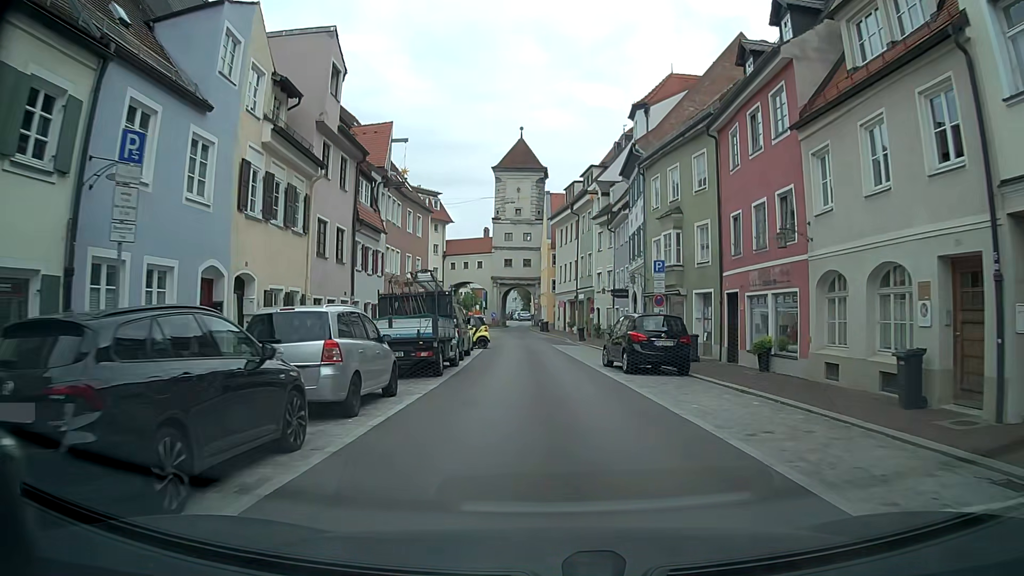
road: residential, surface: asphalt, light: Day
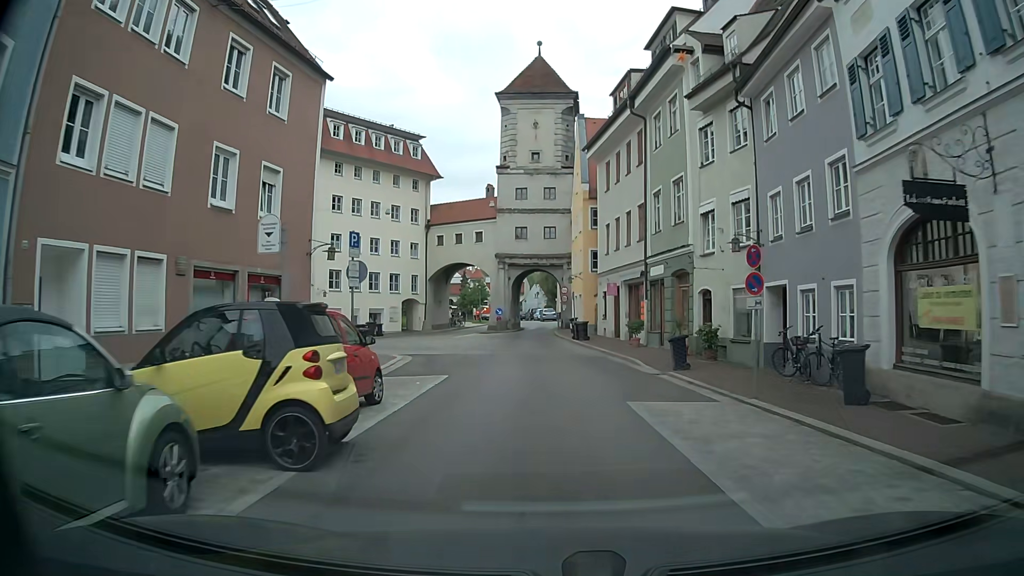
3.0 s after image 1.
(-0.9, +26.8) m; -3°
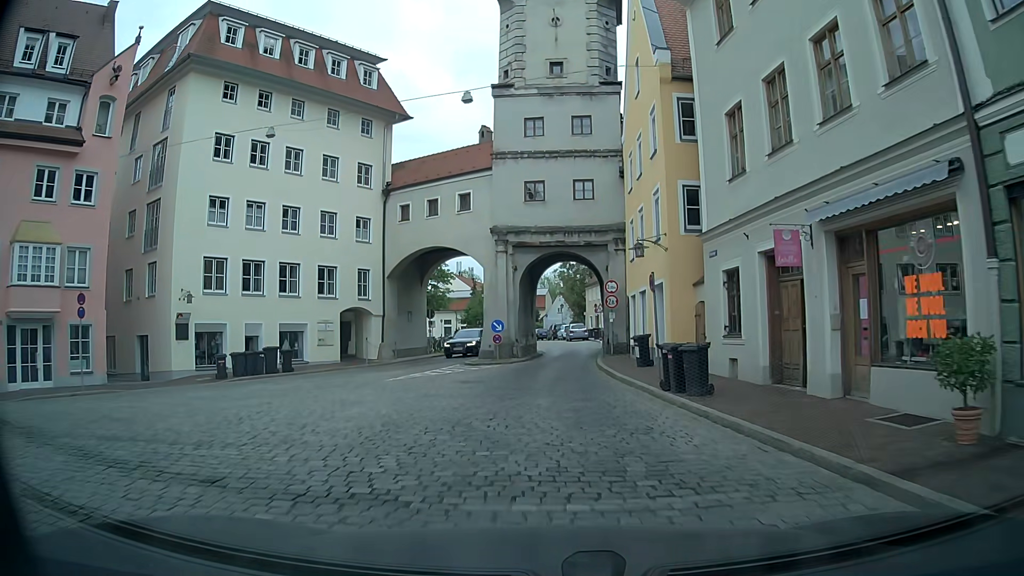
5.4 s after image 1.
(-0.1, +21.4) m; +1°
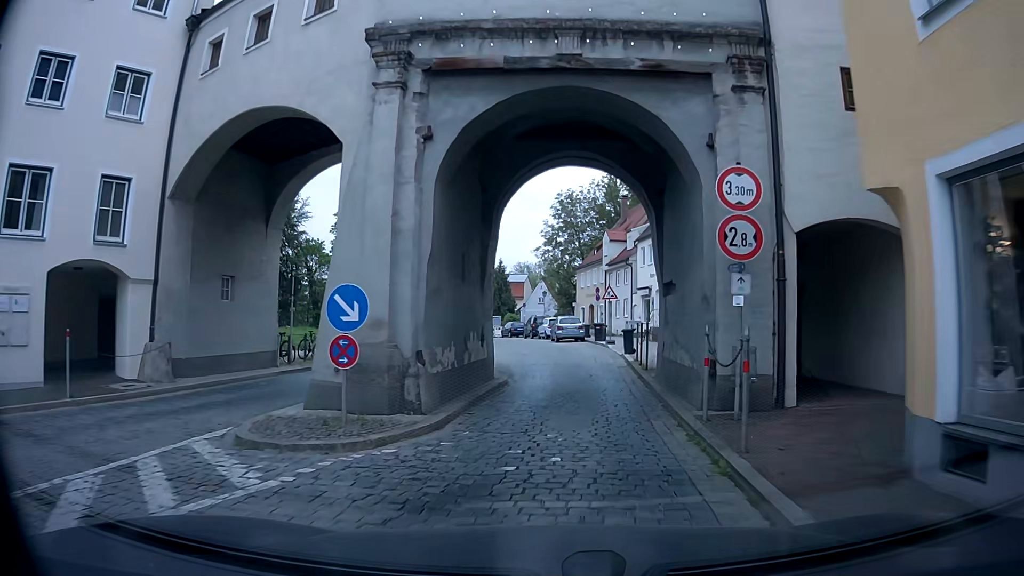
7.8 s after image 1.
(-0.4, +20.4) m; 0°
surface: sett
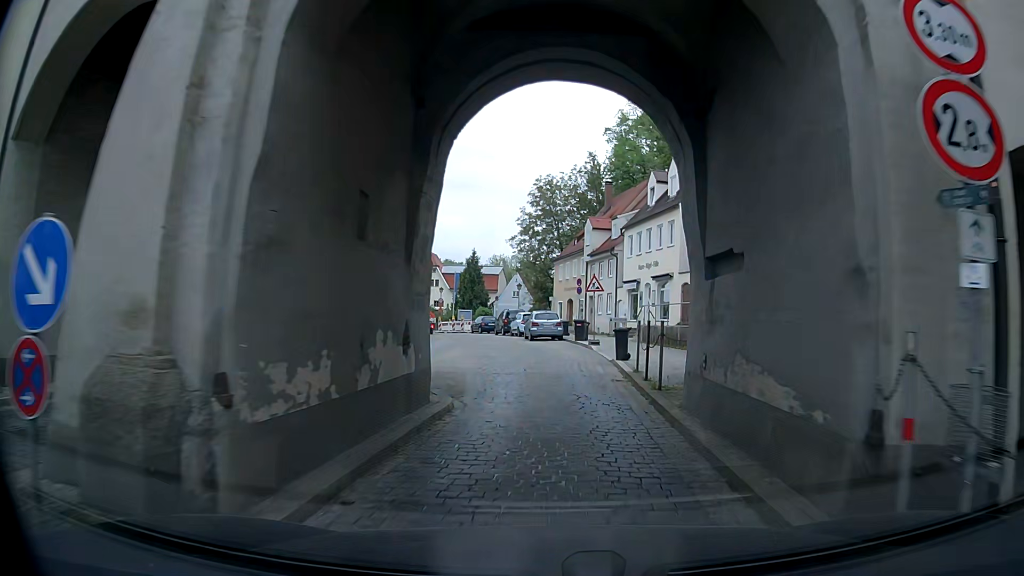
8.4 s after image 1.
(+0.3, +5.3) m; +2°
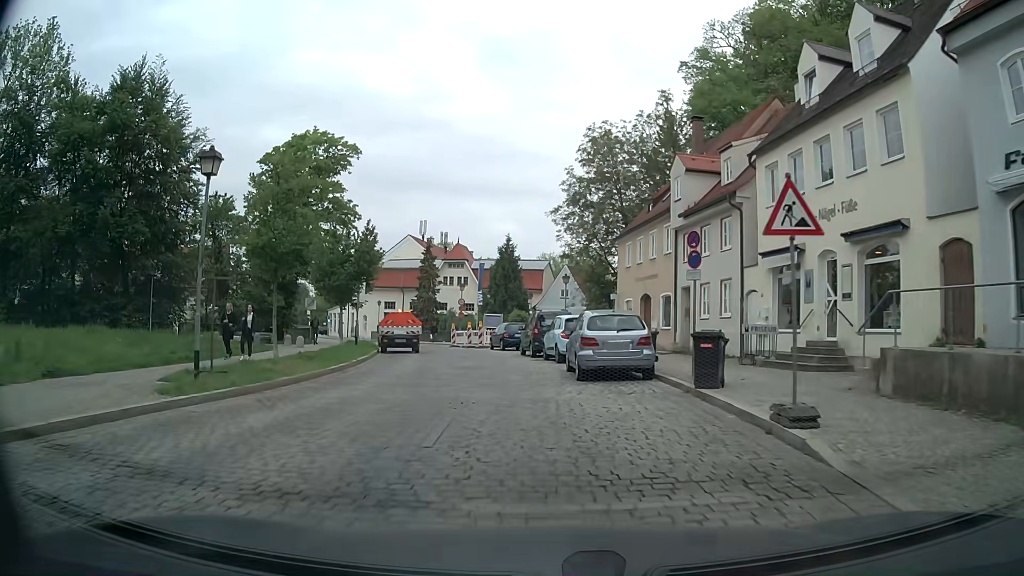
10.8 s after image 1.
(0.0, +20.8) m; -5°
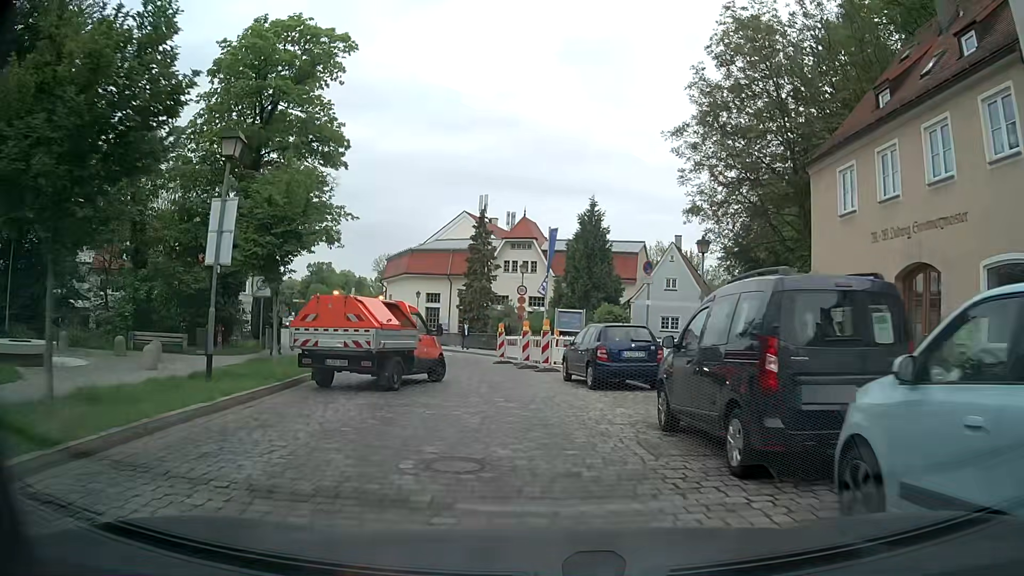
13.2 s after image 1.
(-1.4, +19.9) m; -7°
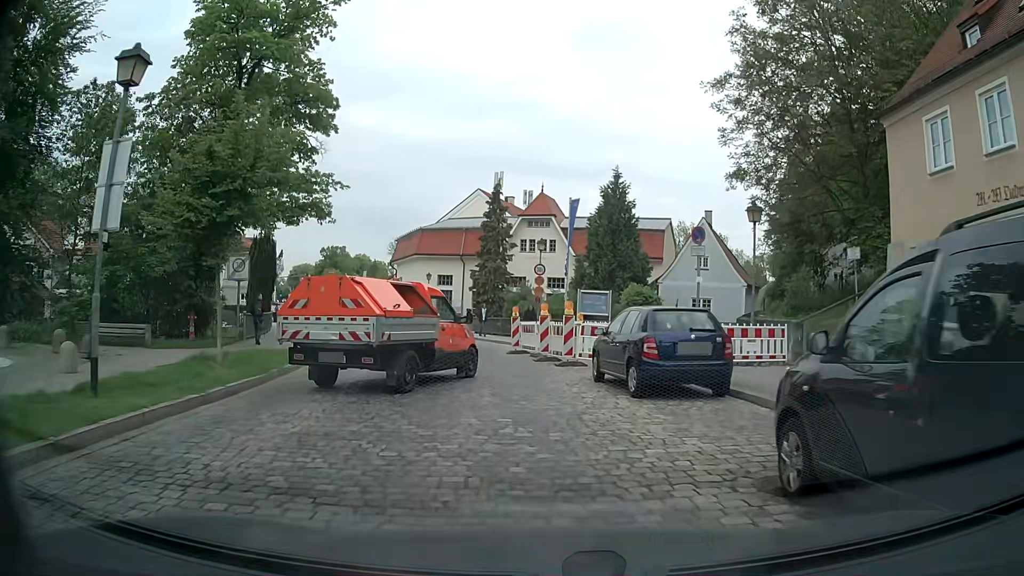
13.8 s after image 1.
(0.0, +3.9) m; -2°
